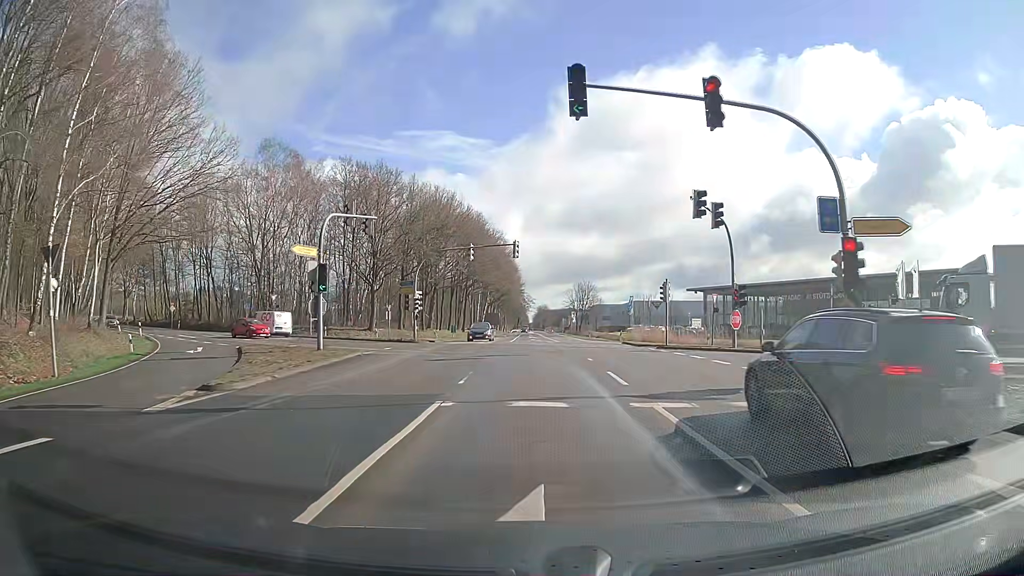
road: primary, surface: asphalt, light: Day
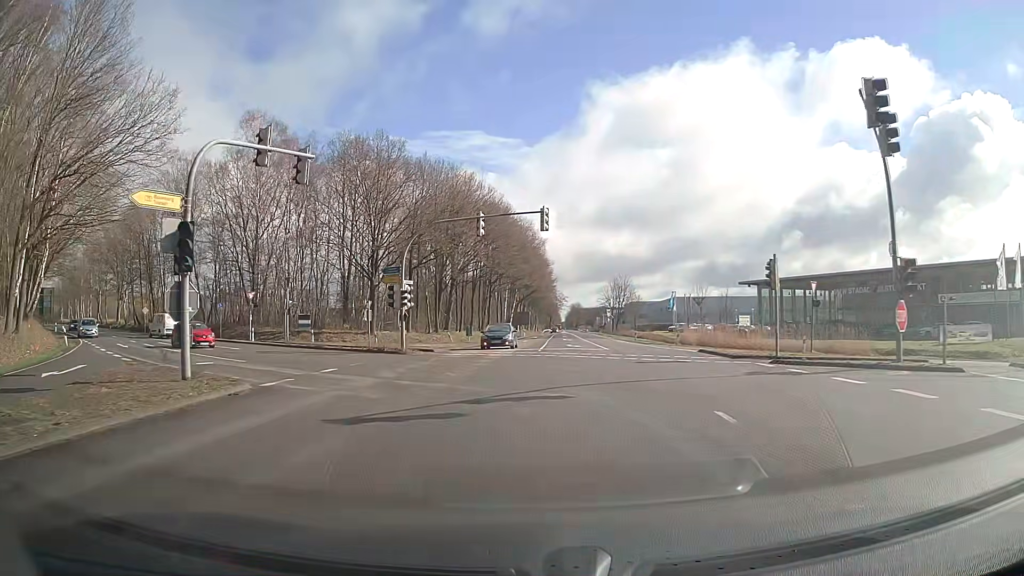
(-0.1, +13.2) m; -3°
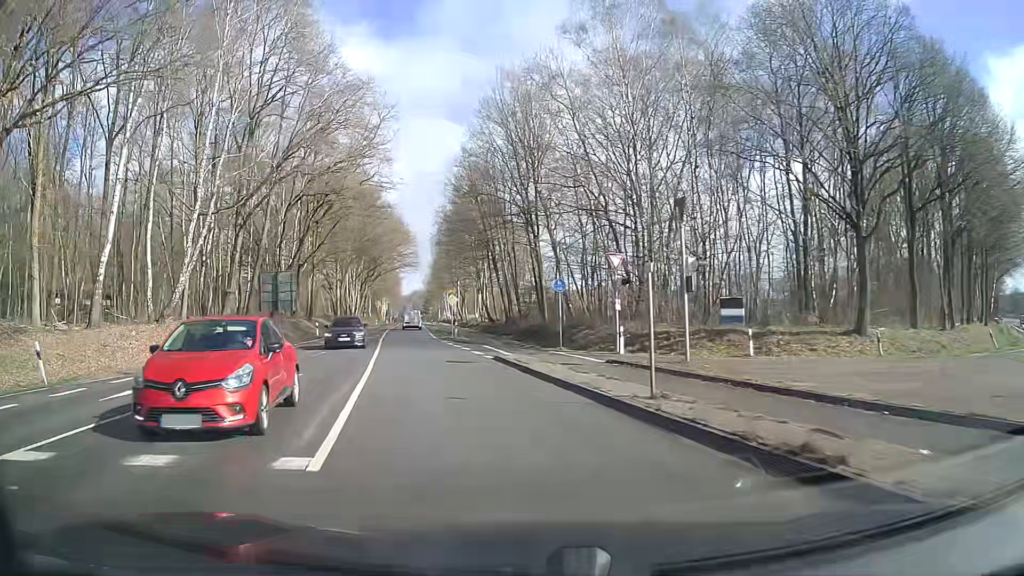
(-8.8, +29.3) m; -36°
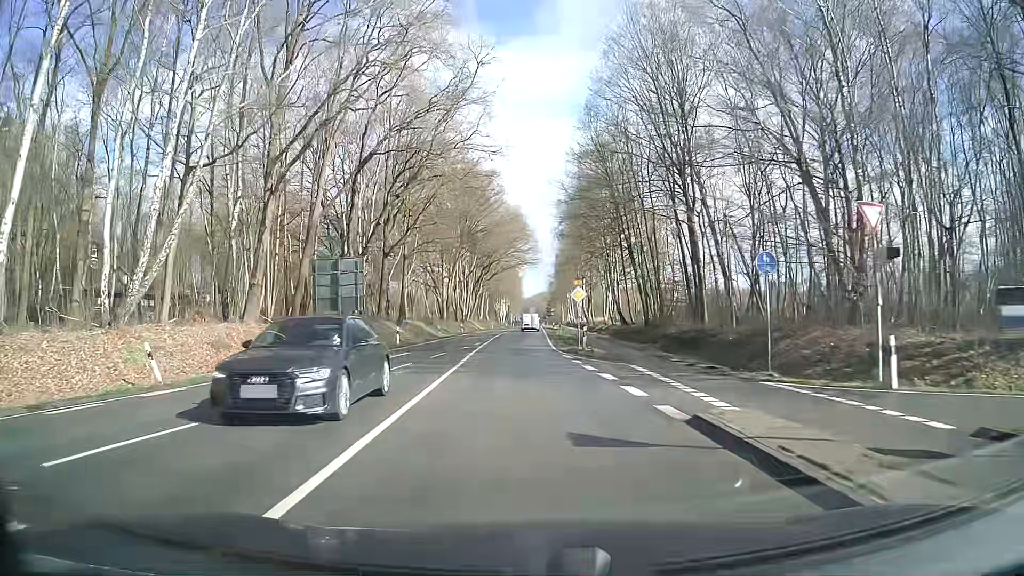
(-1.4, +13.5) m; -11°
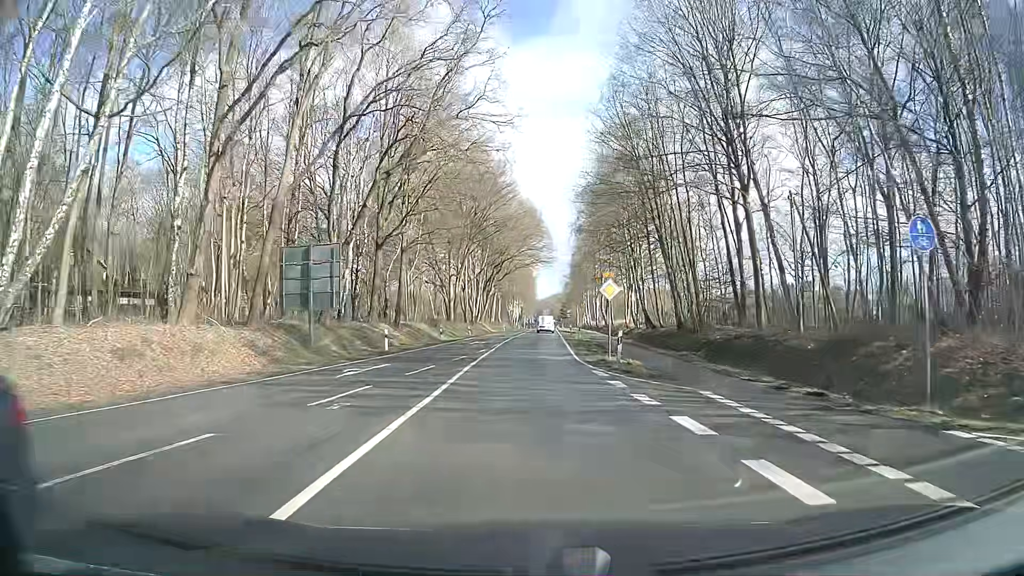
(-0.1, +7.2) m; -2°
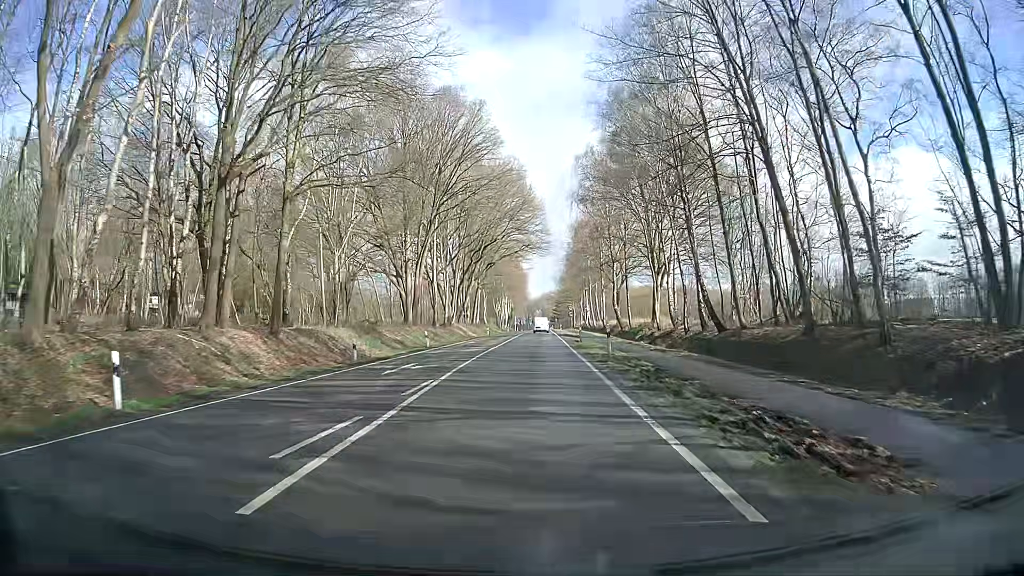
(+0.4, +23.2) m; +1°
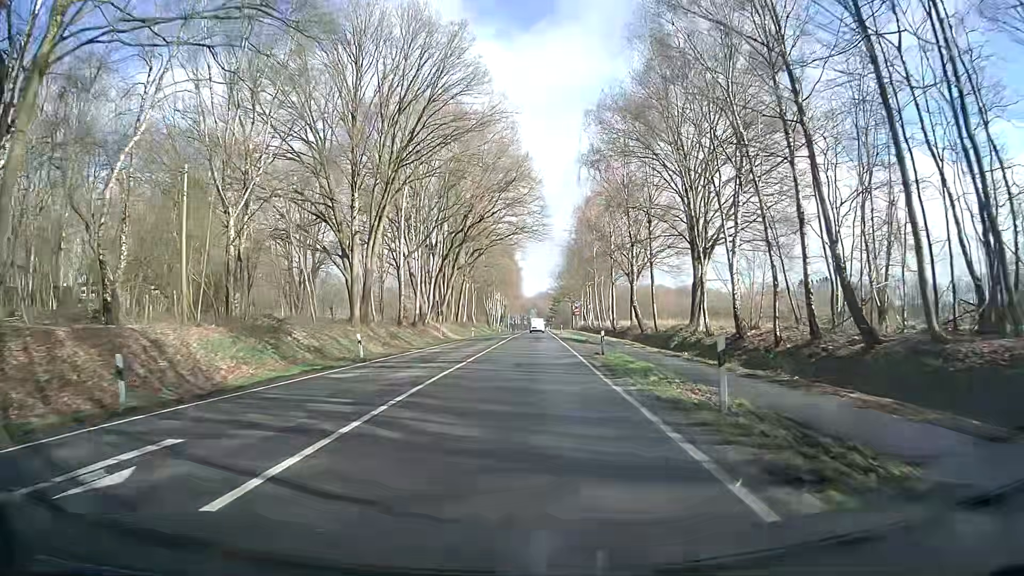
(+0.1, +16.5) m; 0°
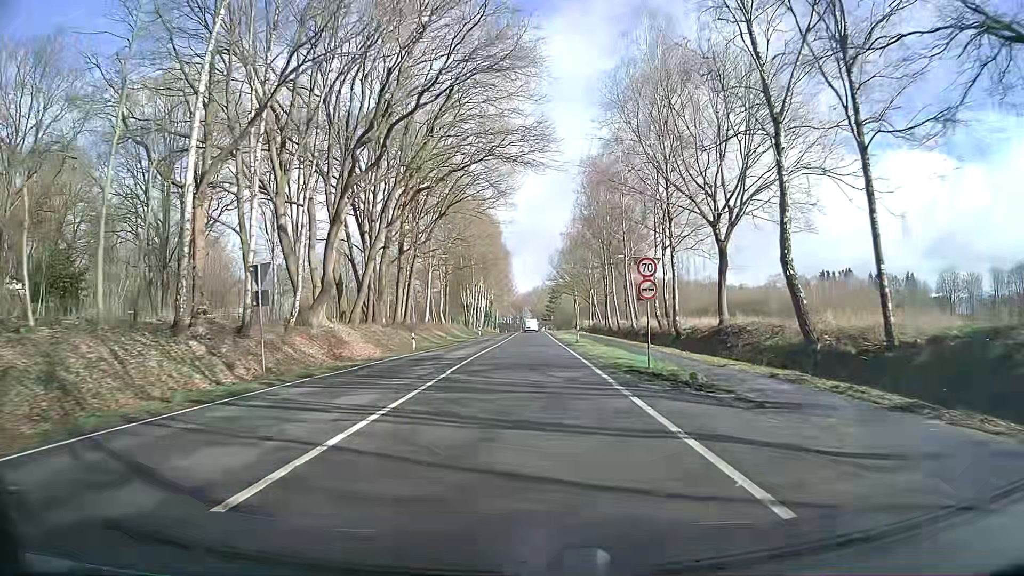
(+0.8, +35.4) m; +1°
(0, +10) (0, +20) (0, +30) (0, +40) (0, +50) (0, +60) (0, +70) (0, +80) (0, +90) (0, +100) m
